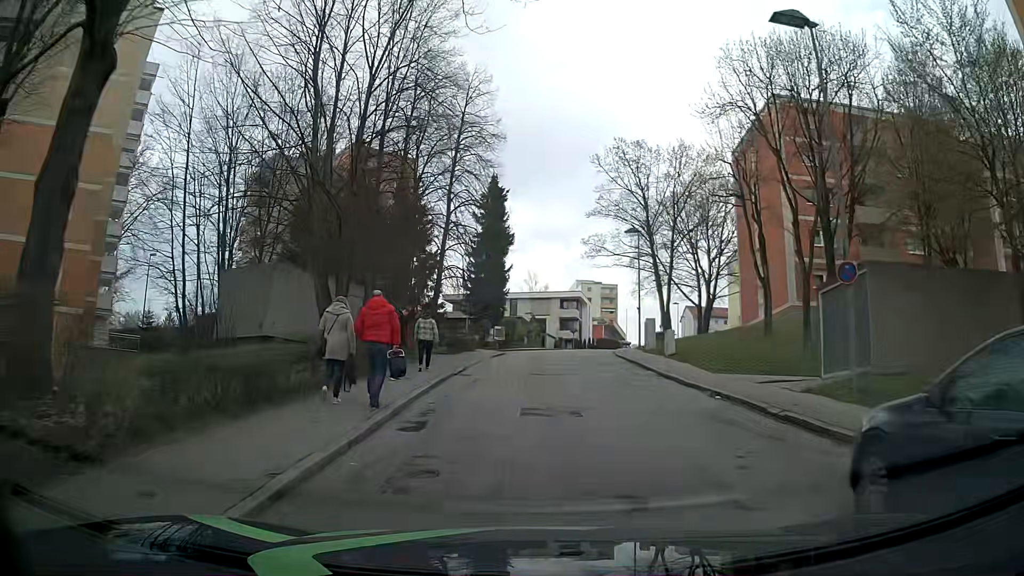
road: residential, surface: asphalt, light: Day
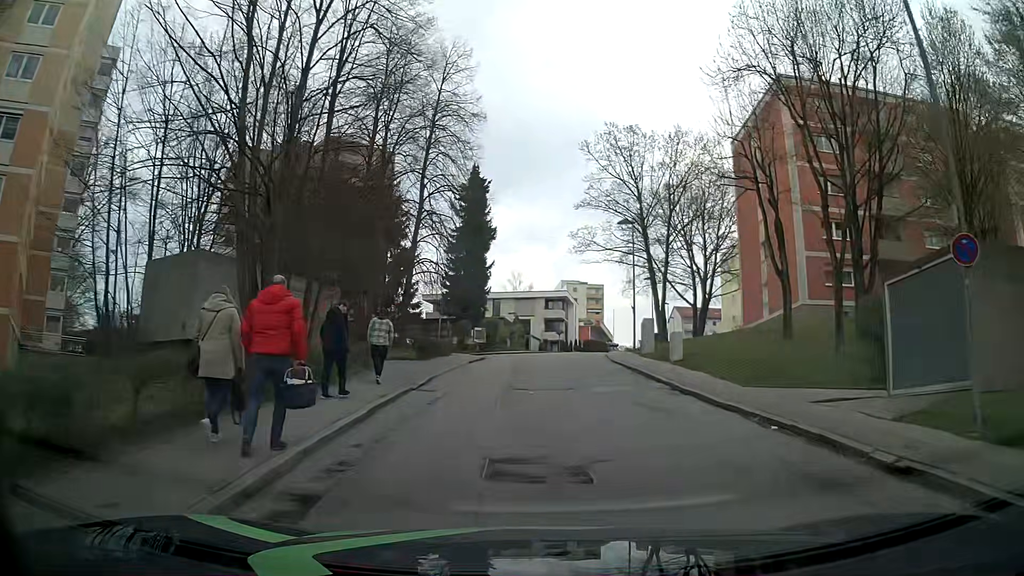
(-0.1, +4.3) m; +1°
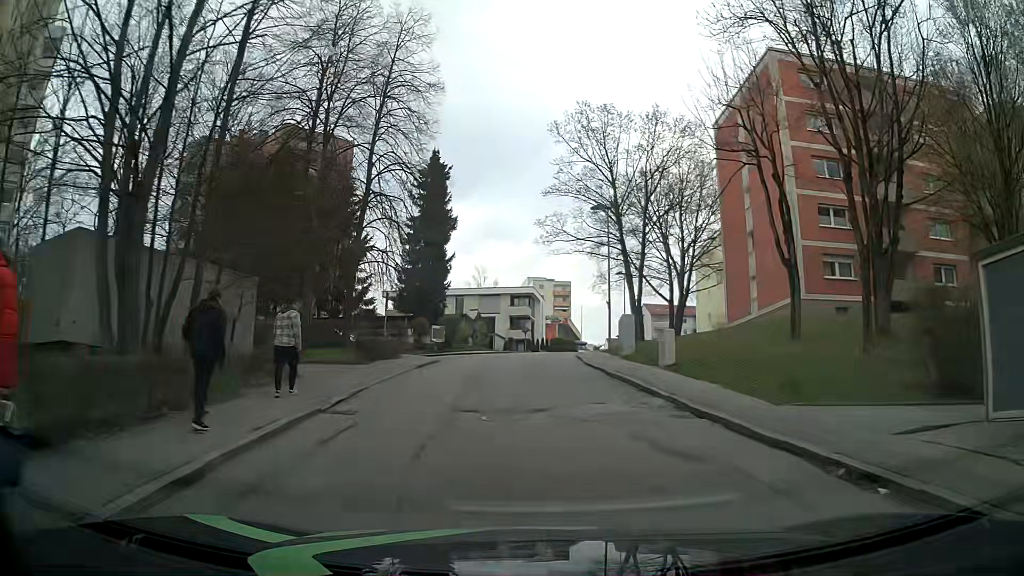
(0.0, +4.3) m; +3°
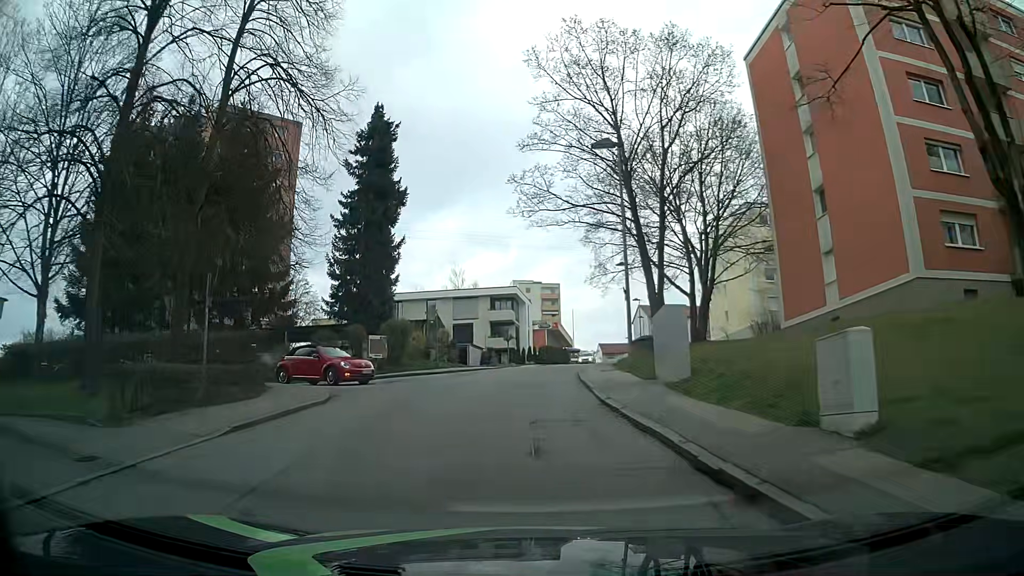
(+0.2, +13.1) m; -2°
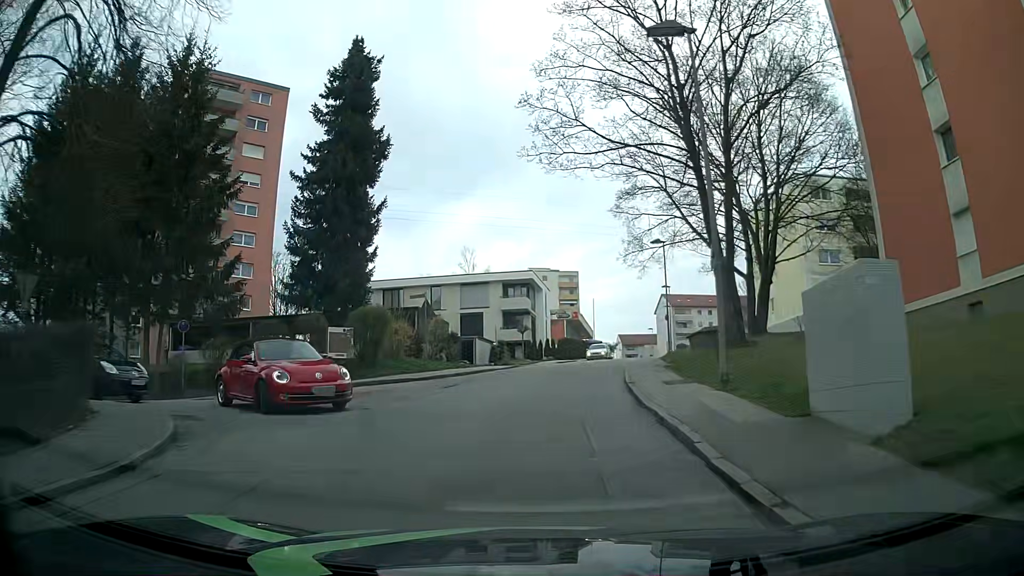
(0.0, +8.8) m; 0°
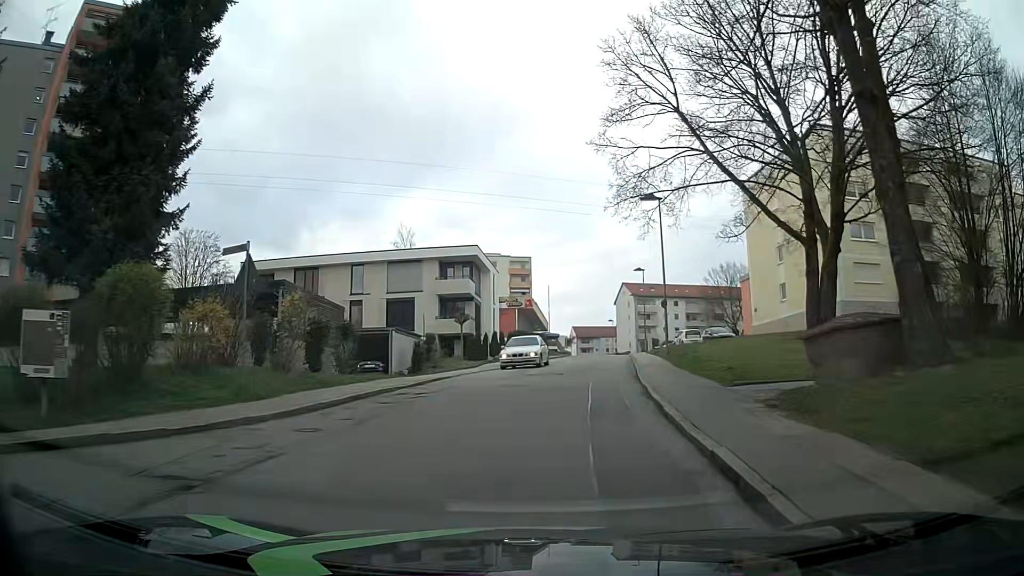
(+0.4, +13.4) m; +4°
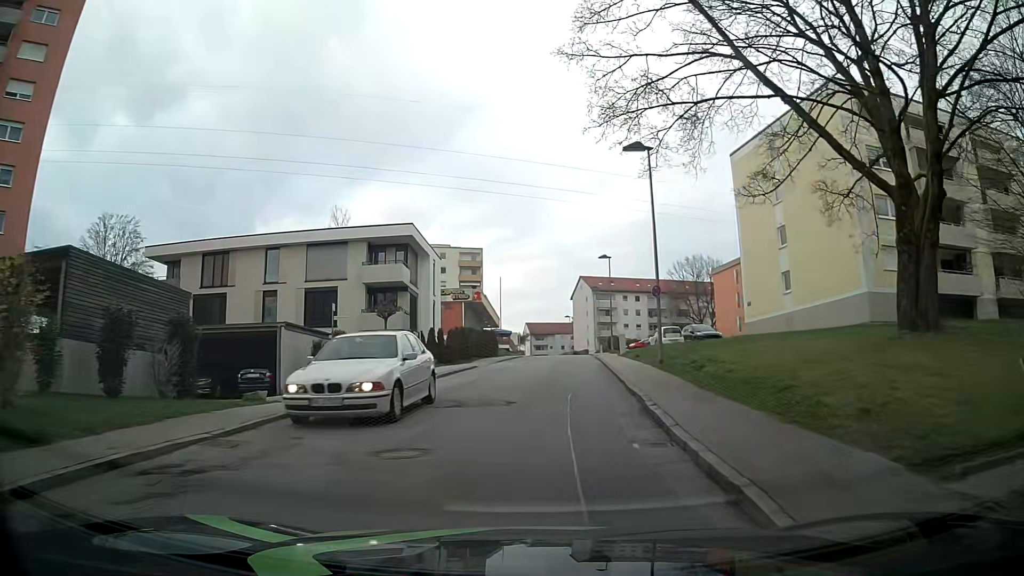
(+0.5, +9.0) m; +5°
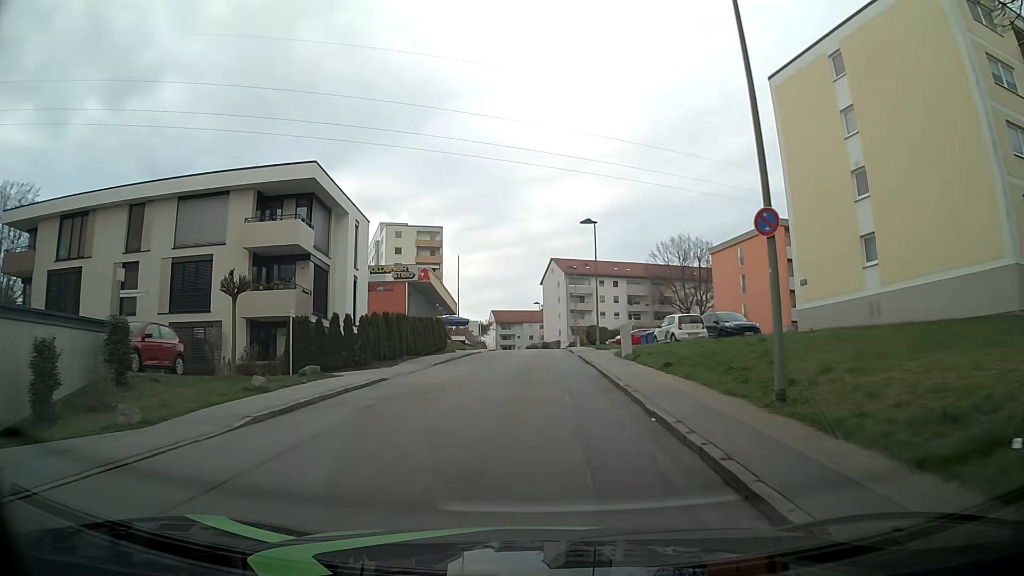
(+0.4, +13.7) m; +3°
(0, +10) (0, +20) (0, +30) (0, +40) (+1, +50) (+1, +60) (+1, +70) (+1, +80) (0, +90) (-1, +100) m
